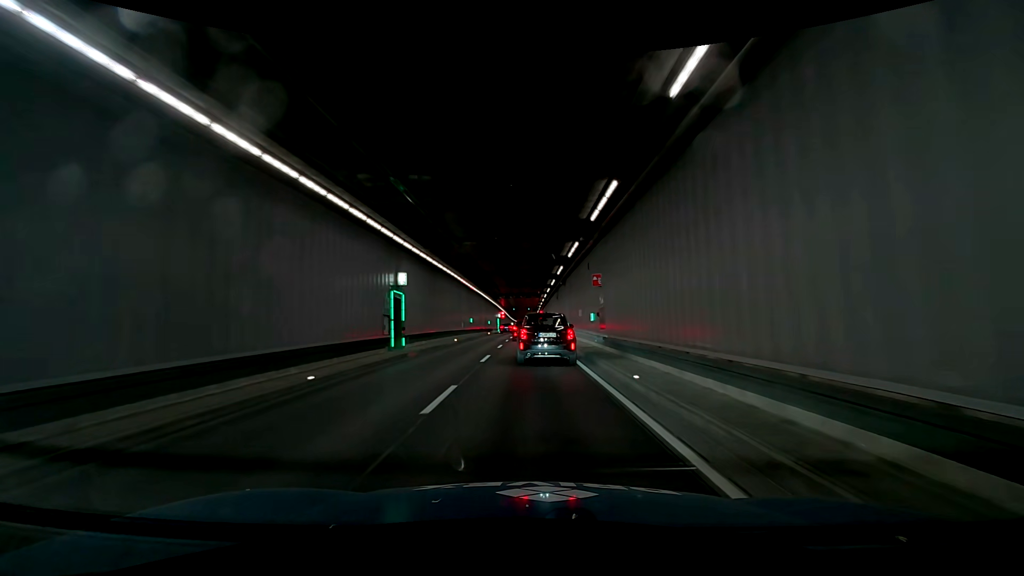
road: trunk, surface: asphalt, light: Day
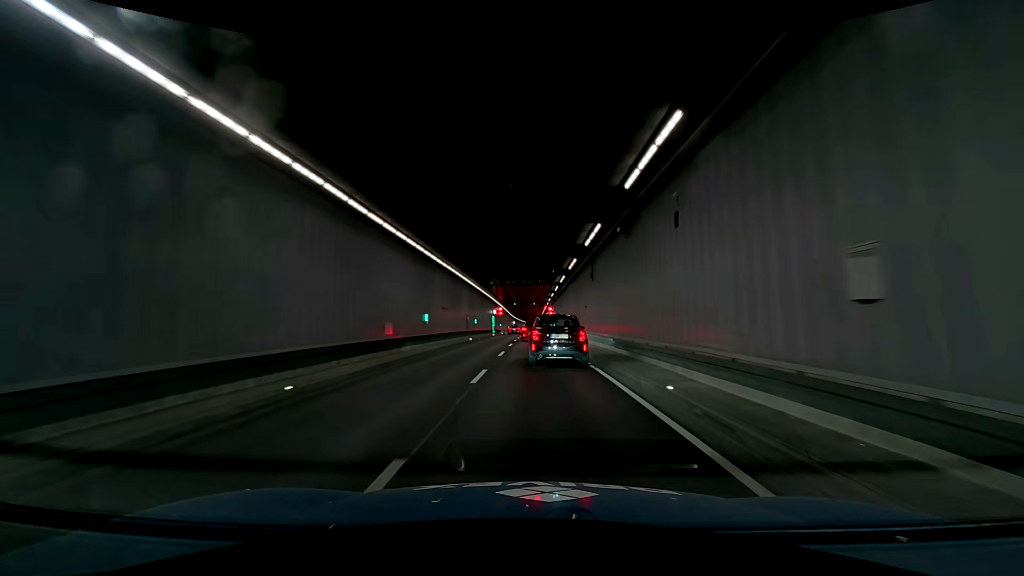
(0.0, +23.5) m; 0°
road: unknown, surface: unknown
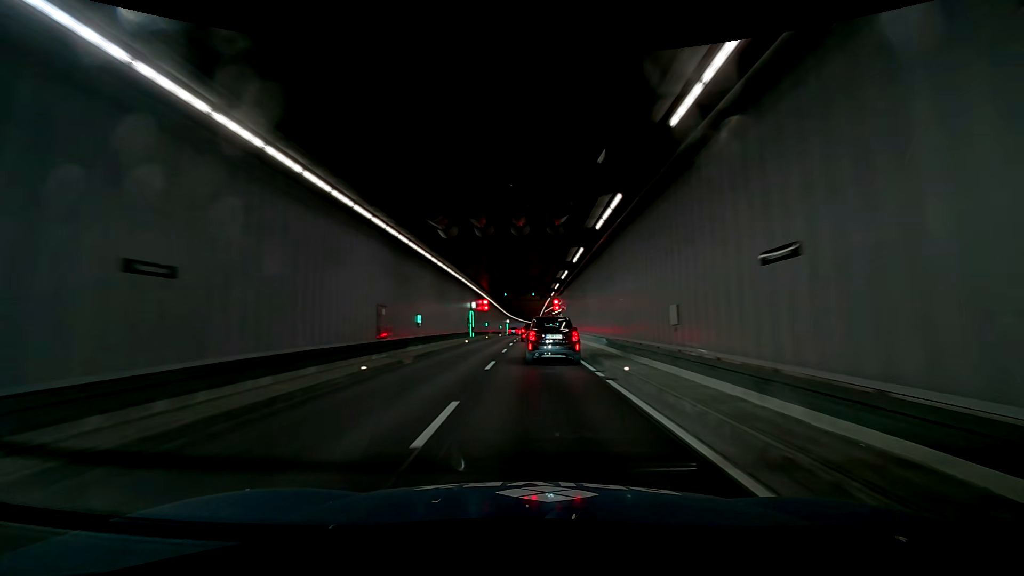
(0.0, +23.6) m; 0°
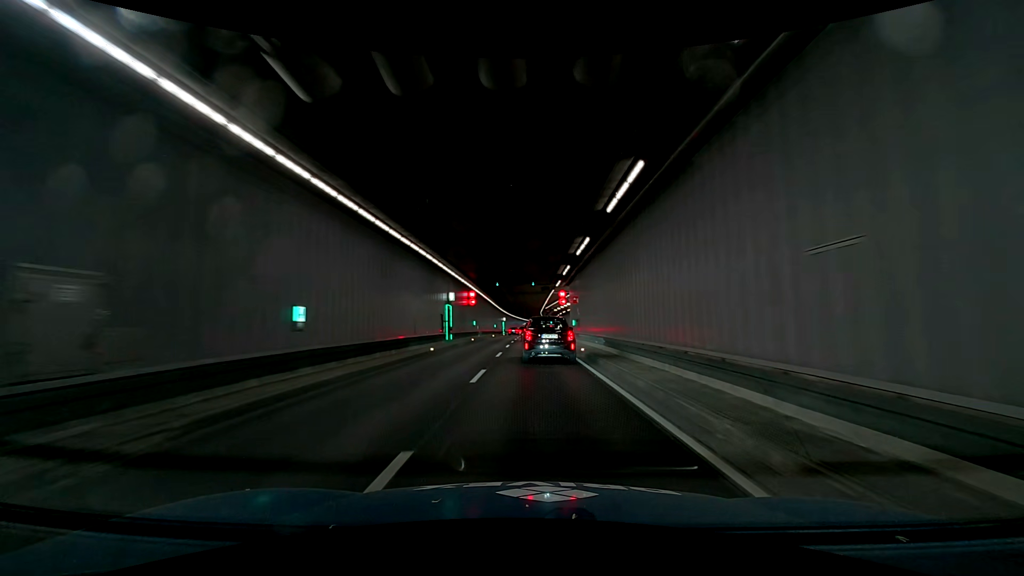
(0.0, +12.4) m; 0°
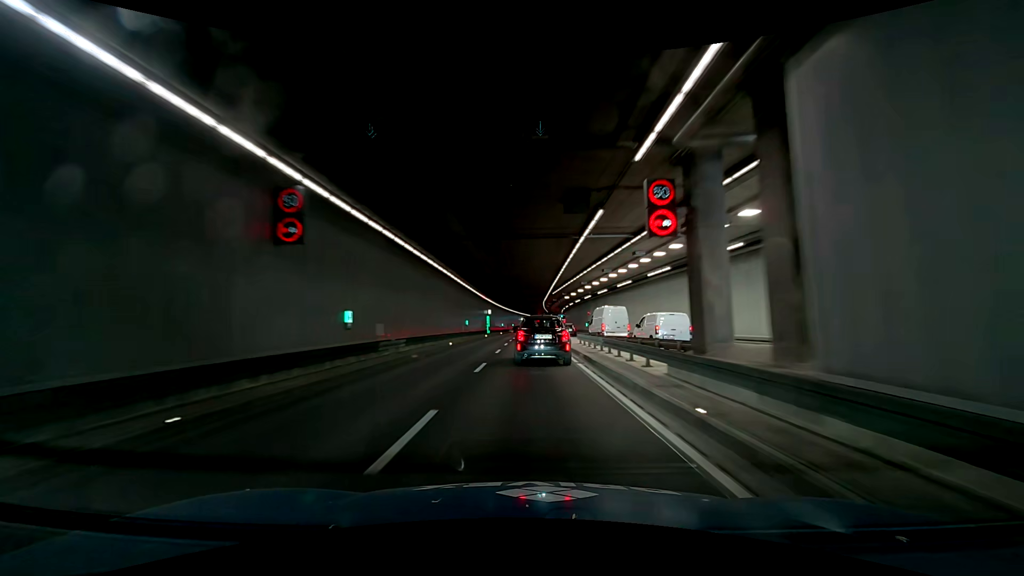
(0.0, +33.9) m; 0°
